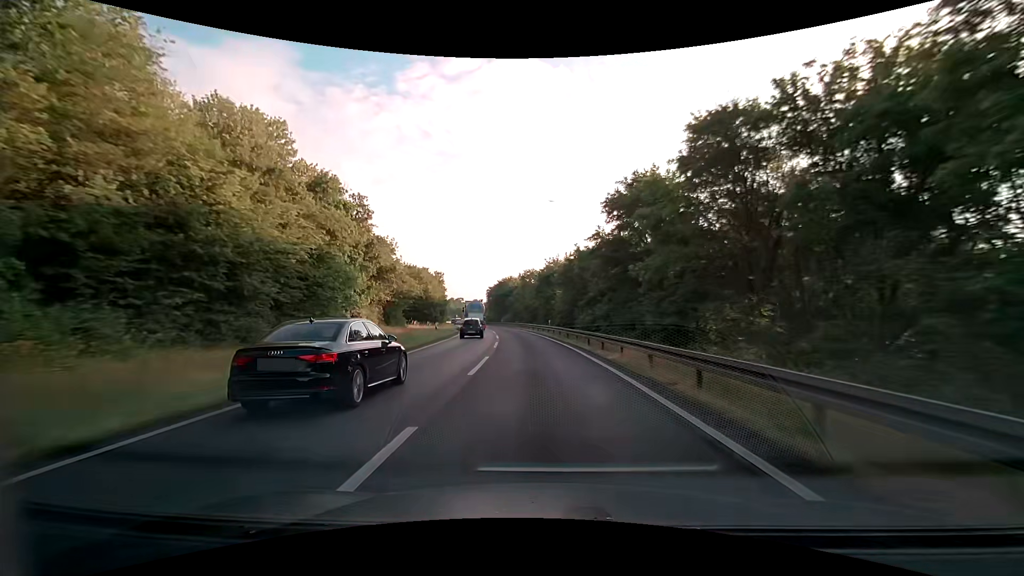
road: motorway_link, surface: asphalt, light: Day
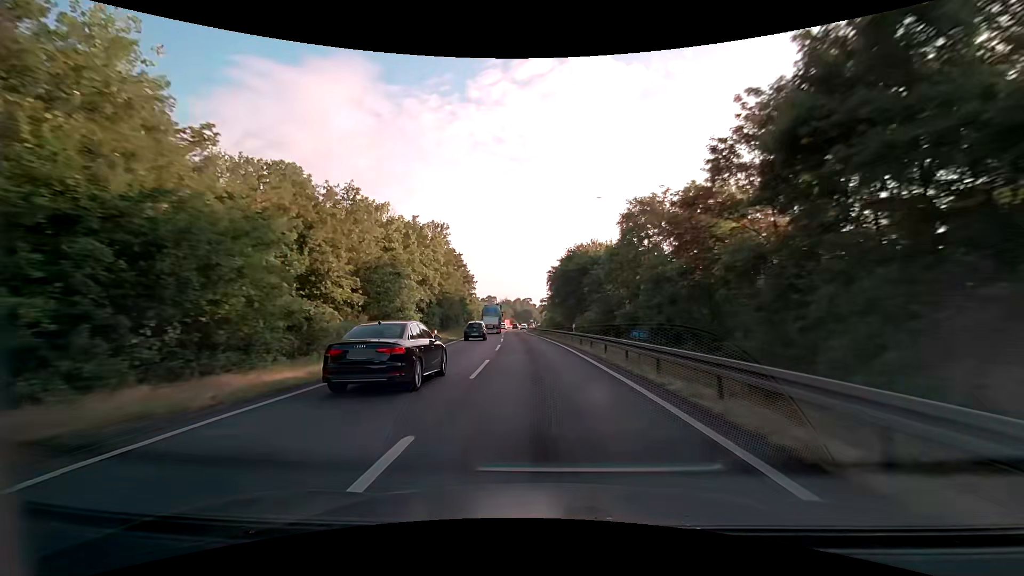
(-4.2, +60.4) m; -8°
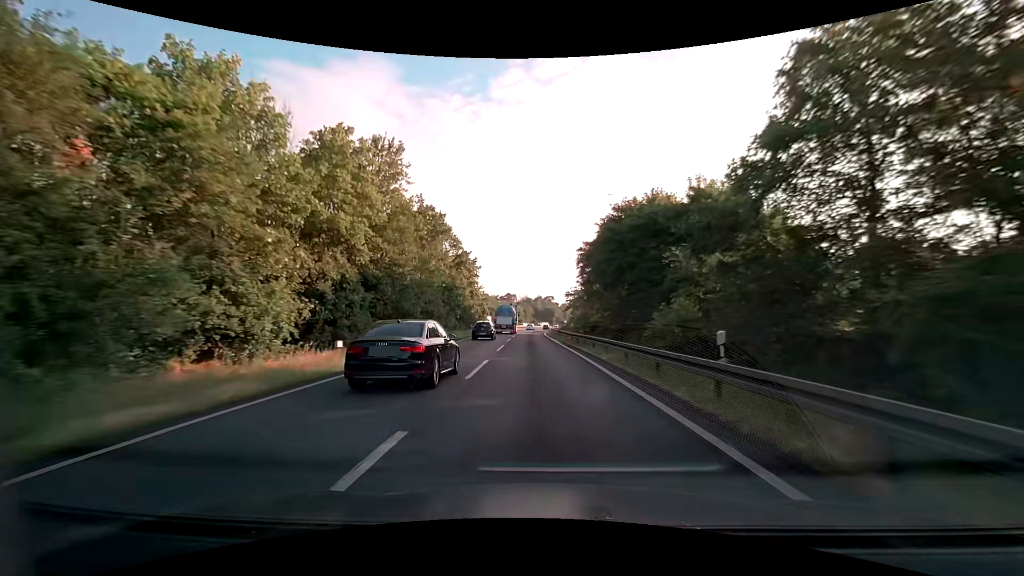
(-0.7, +24.1) m; -3°
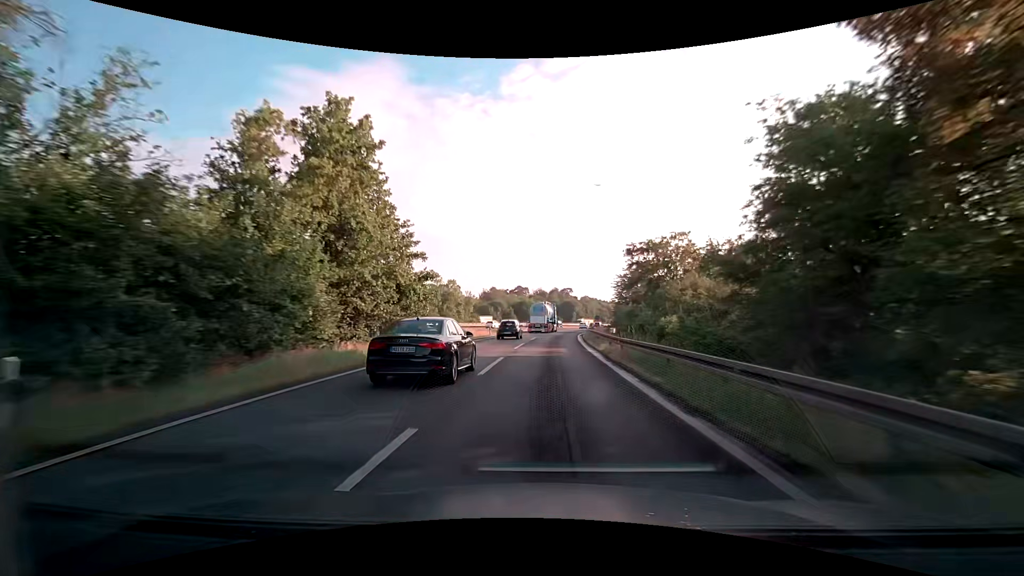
(-1.1, +48.0) m; -2°
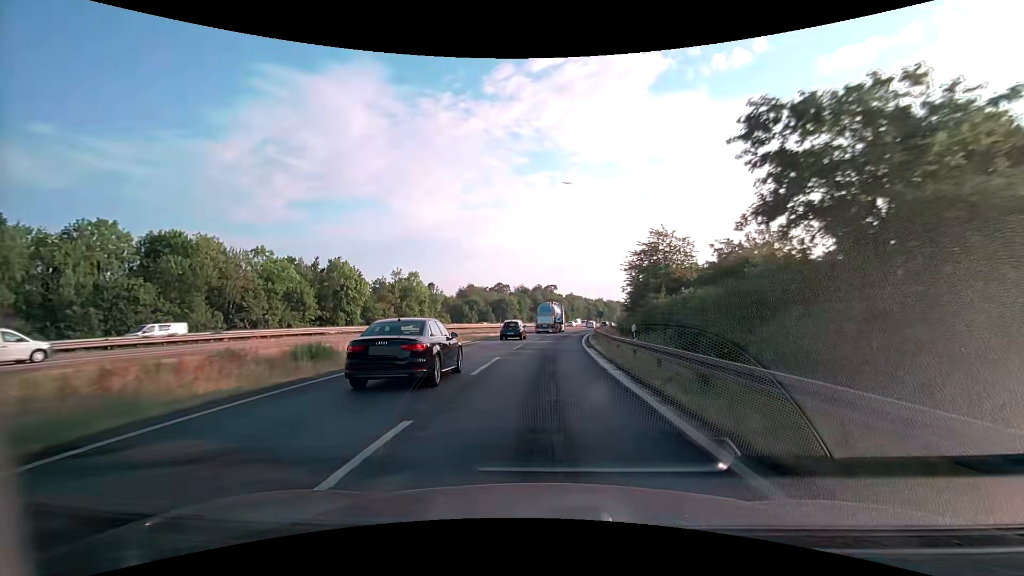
(+0.4, +23.8) m; +2°
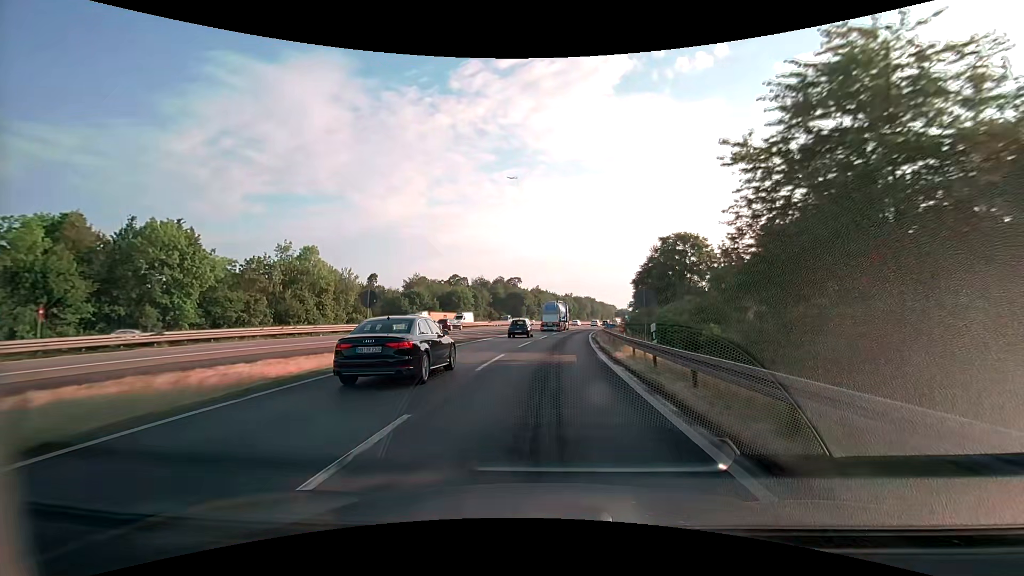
(+1.0, +35.4) m; +4°
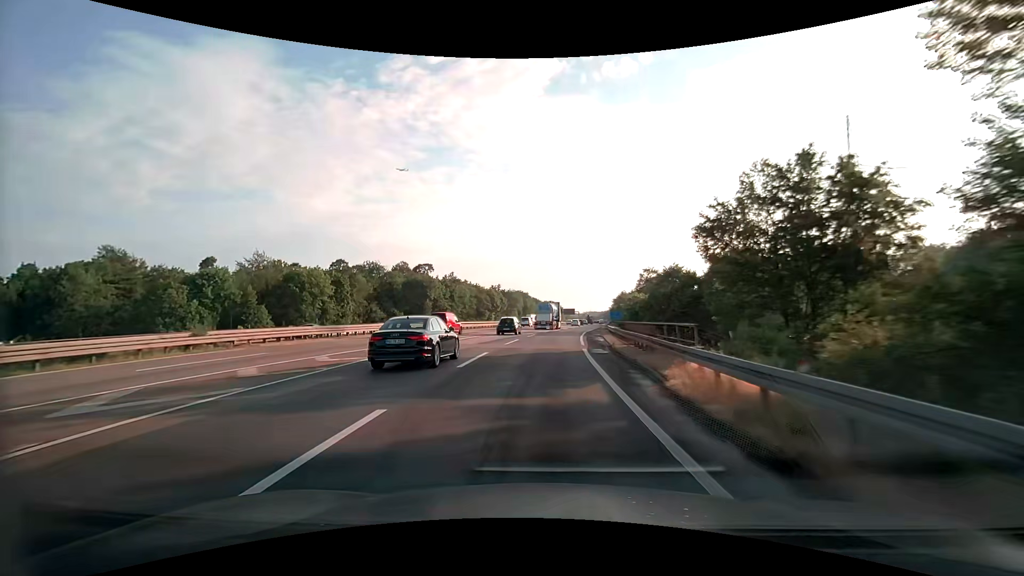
(+4.4, +59.0) m; +8°
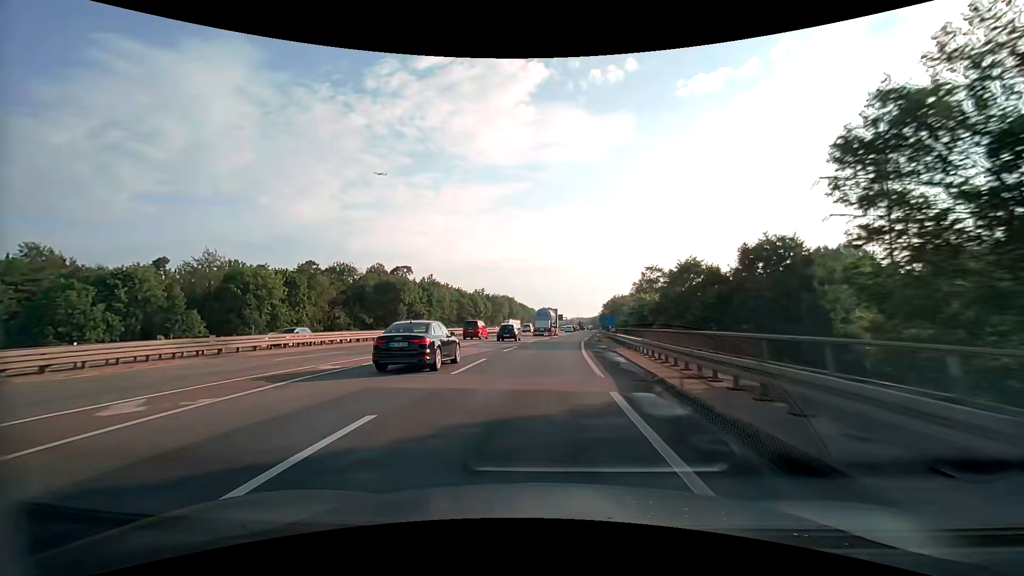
(+0.2, +12.1) m; +2°
(0, +10) (0, +20) (+1, +30) (+2, +40) (+2, +50) (+3, +60) (+4, +70) (+5, +80) (+7, +90) (+8, +100) m
